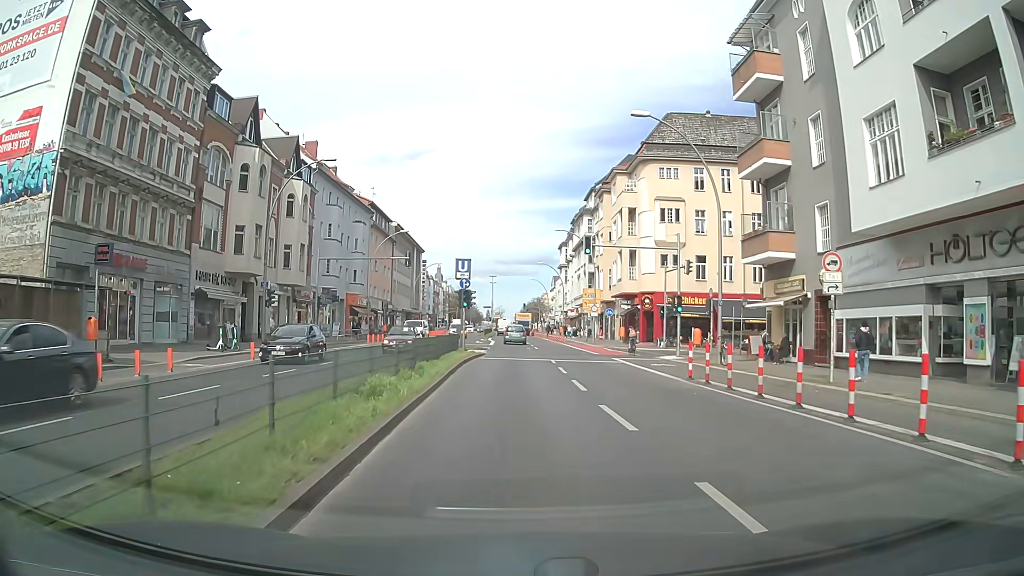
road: primary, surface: asphalt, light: Day
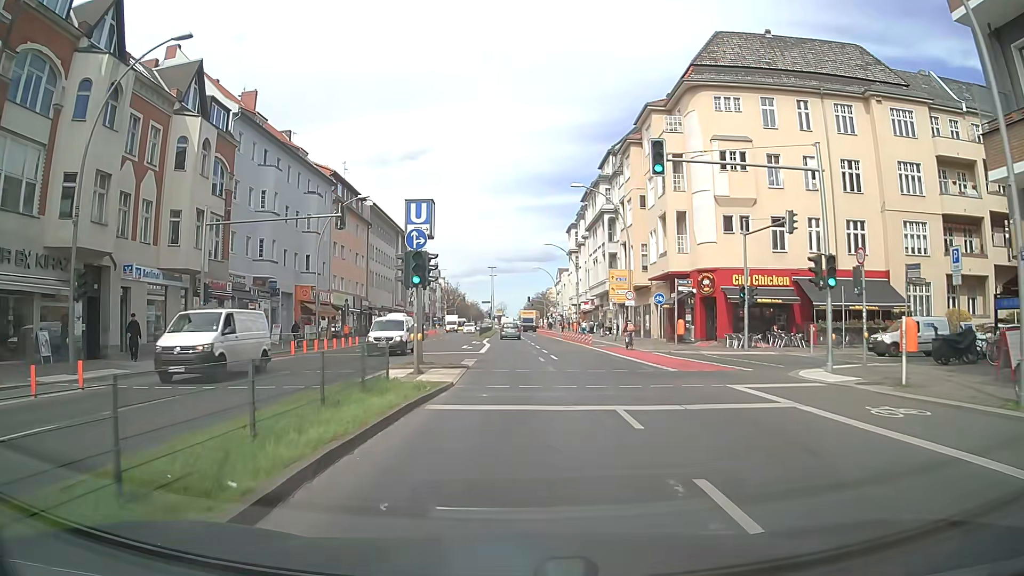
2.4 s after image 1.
(0.0, +18.0) m; 0°
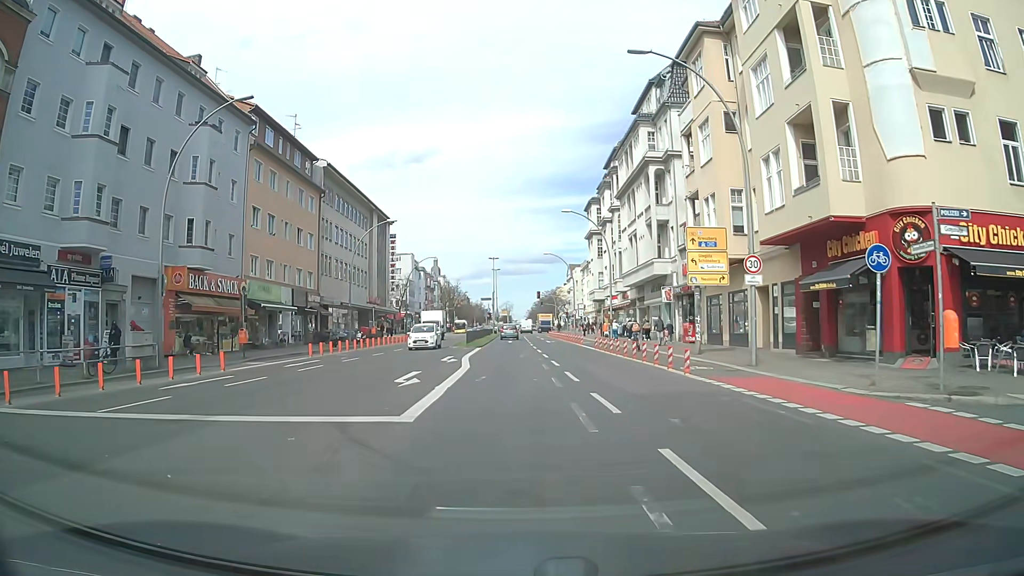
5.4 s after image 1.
(-0.2, +22.6) m; -2°
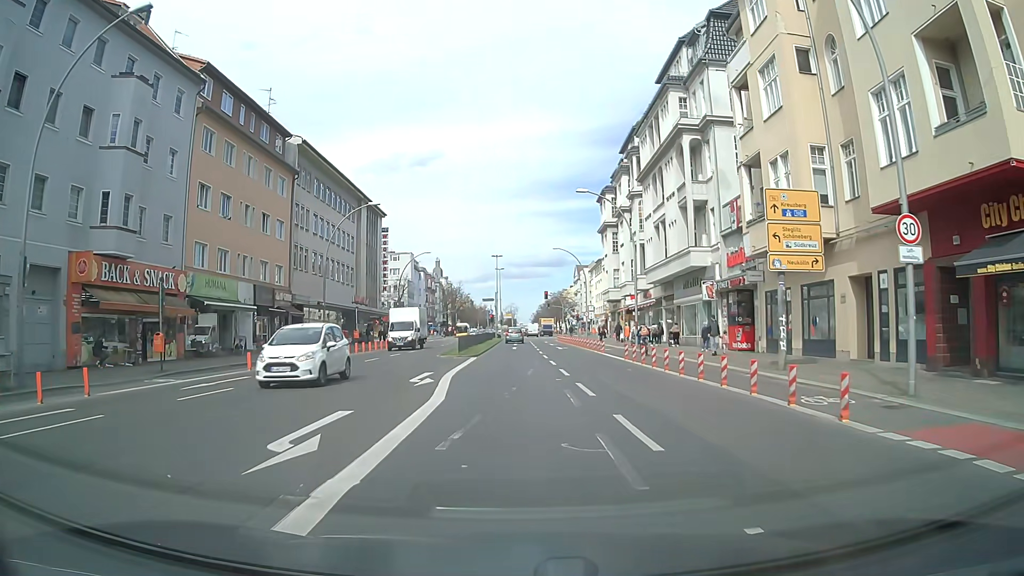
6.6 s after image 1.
(0.0, +9.0) m; 0°
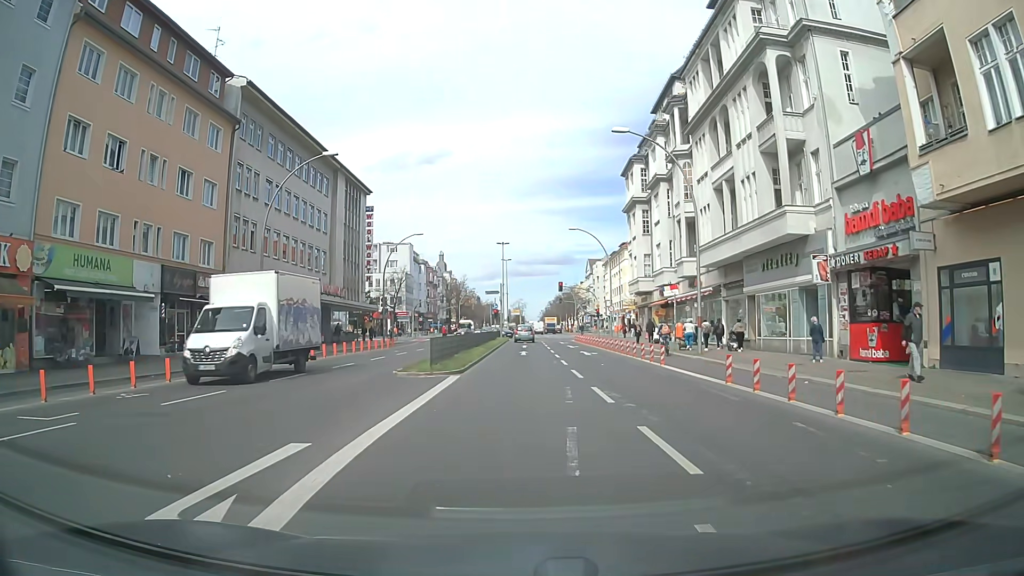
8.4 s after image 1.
(-0.2, +13.5) m; -1°
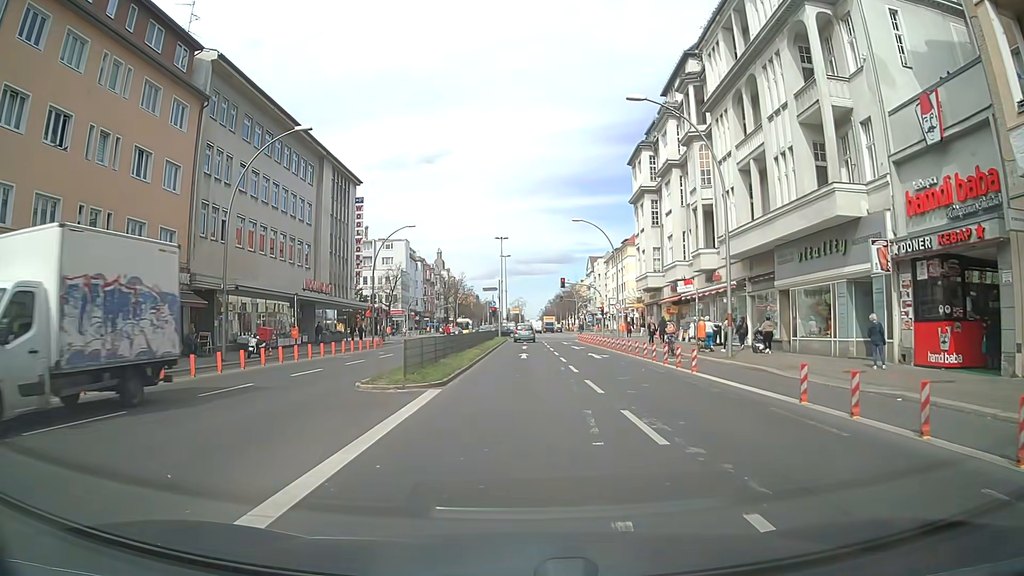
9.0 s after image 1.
(0.0, +4.5) m; 0°
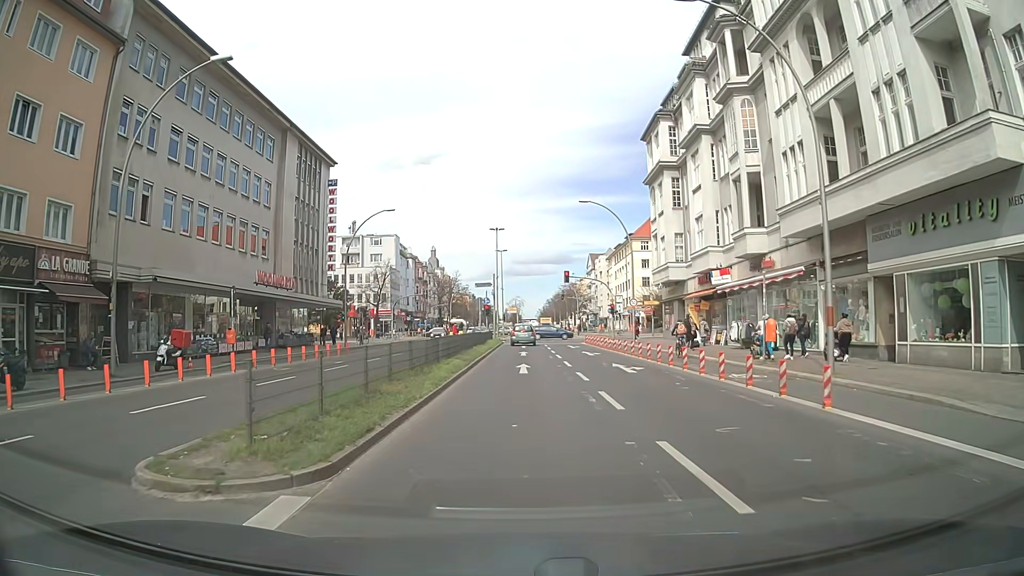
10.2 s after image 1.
(0.0, +8.9) m; -1°
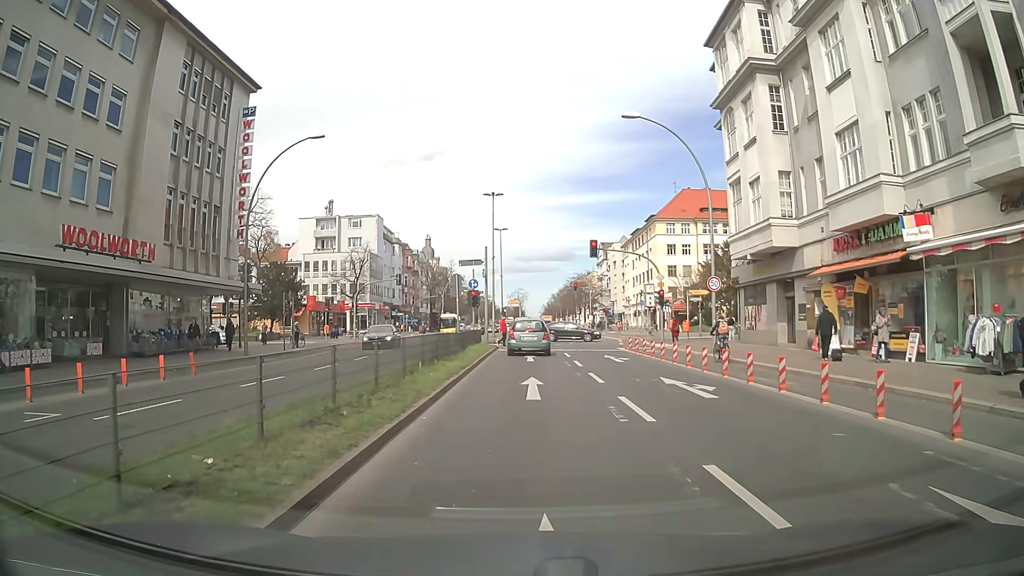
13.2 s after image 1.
(+0.3, +19.4) m; +1°
